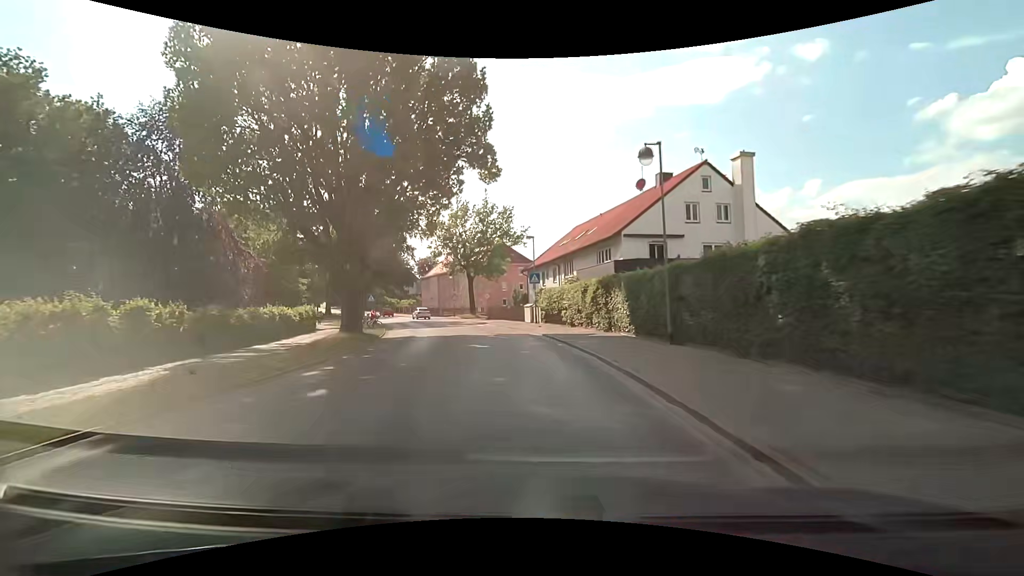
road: tertiary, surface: asphalt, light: Day
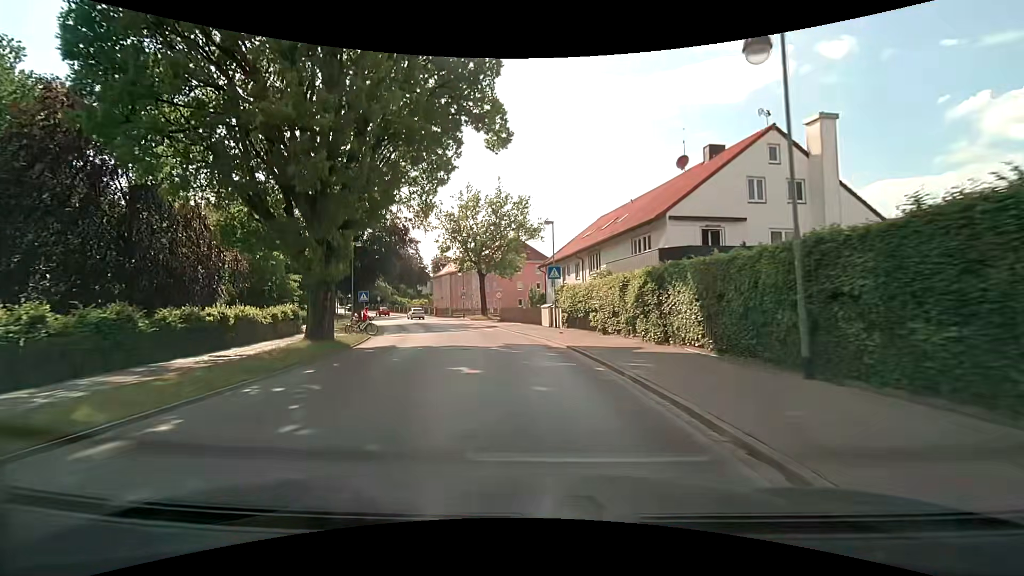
(-0.2, +6.4) m; -2°
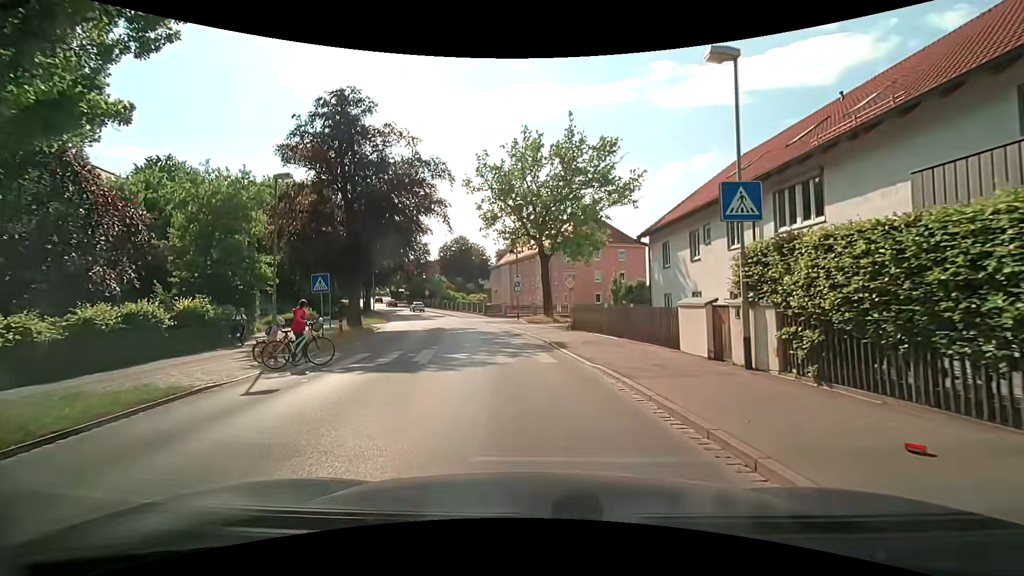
(-1.2, +17.7) m; -9°
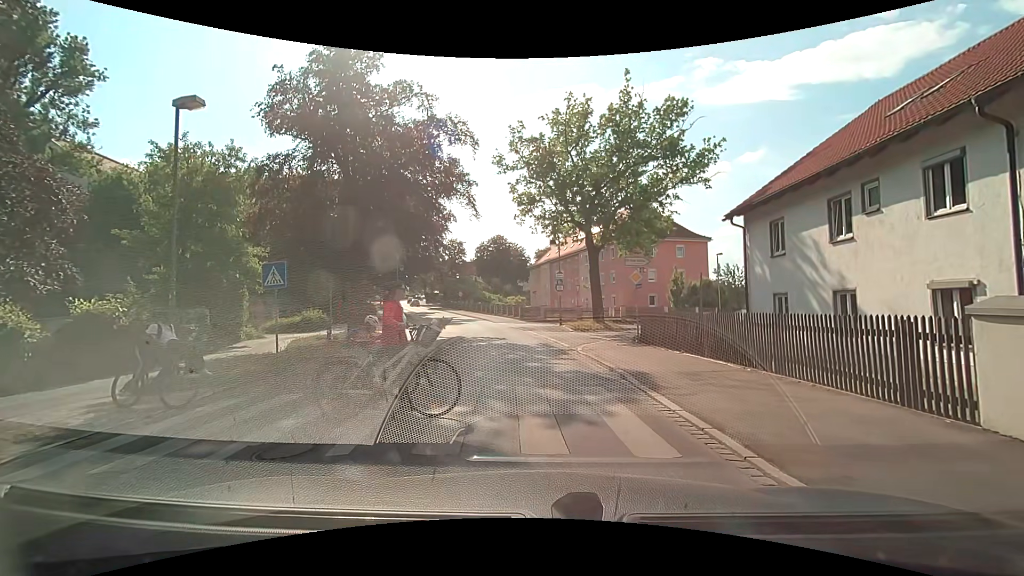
(-0.2, +6.6) m; -3°
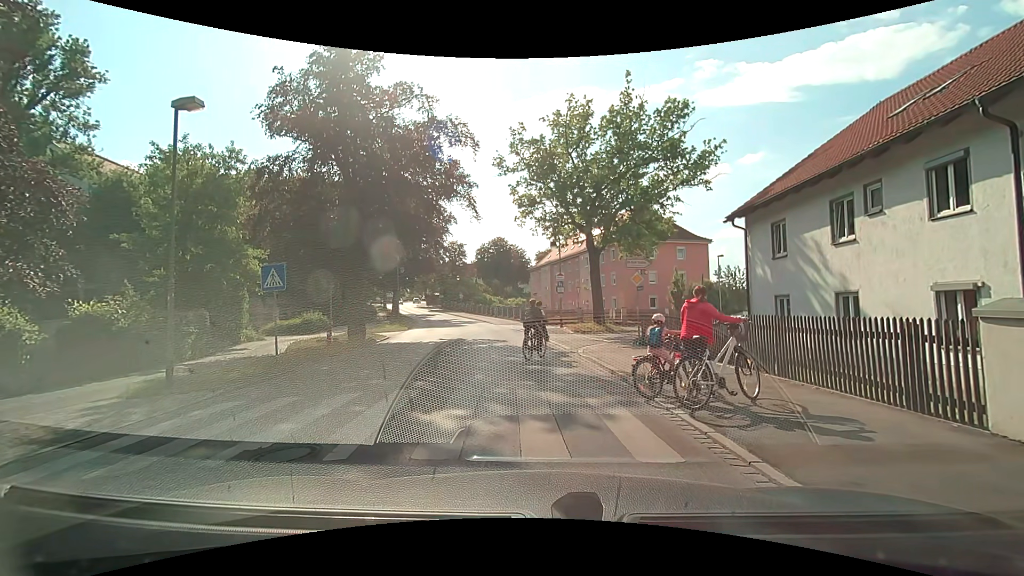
(0.0, +0.1) m; 0°
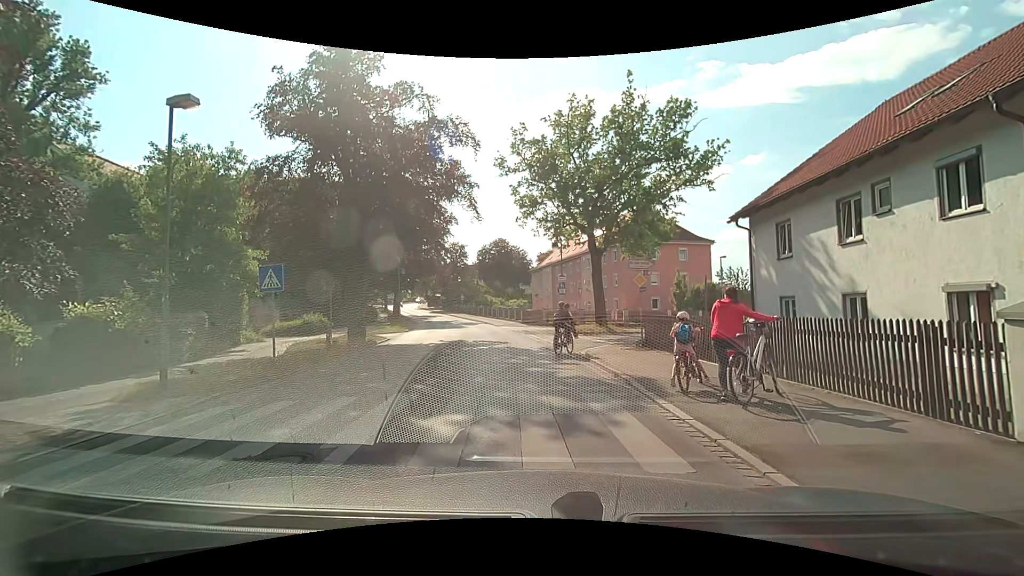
(0.0, +0.3) m; 0°
